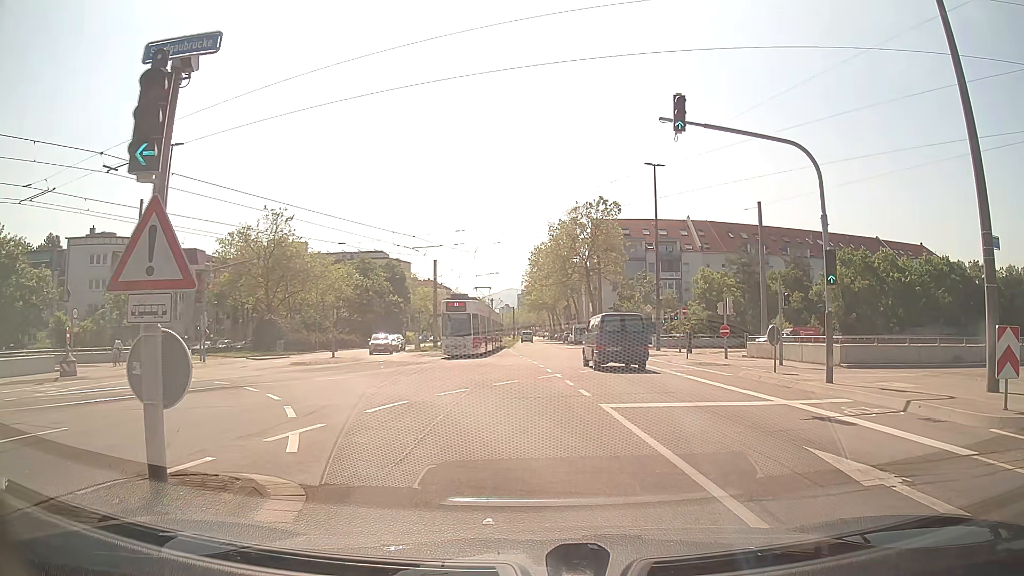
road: tertiary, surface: asphalt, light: Day
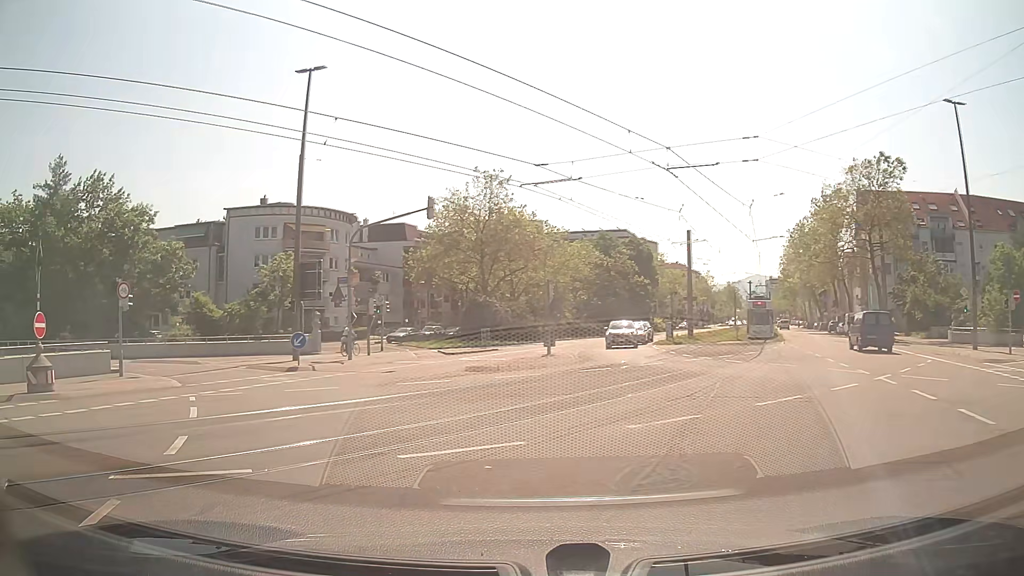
(-2.0, +13.9) m; -21°
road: tertiary_link
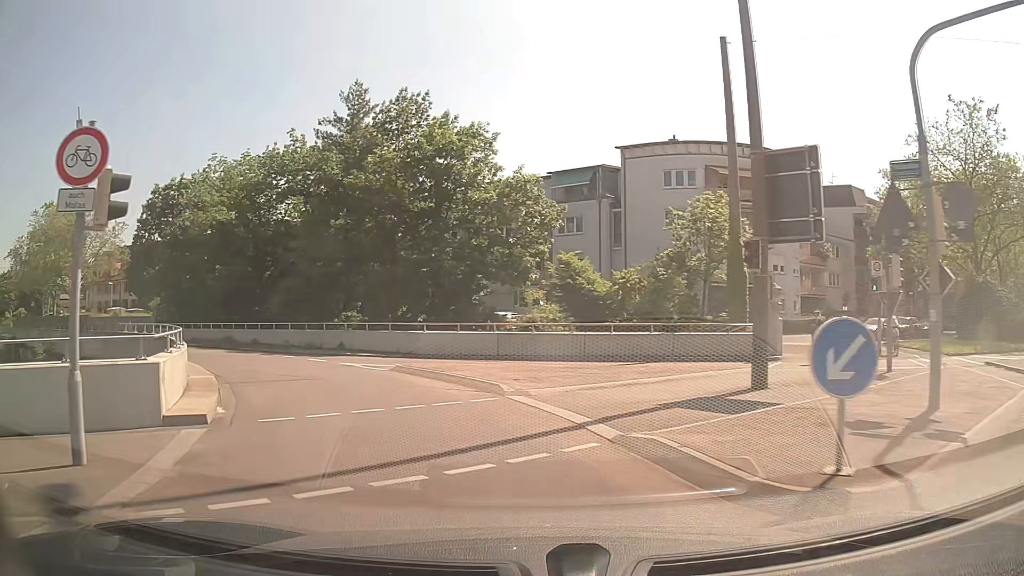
(-6.5, +18.1) m; -36°
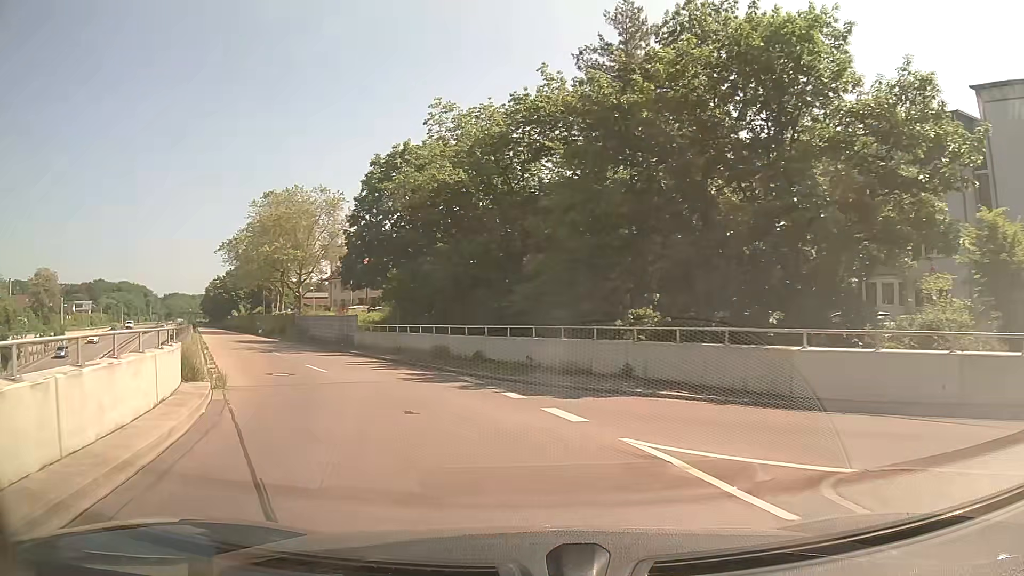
(-3.0, +13.4) m; -24°
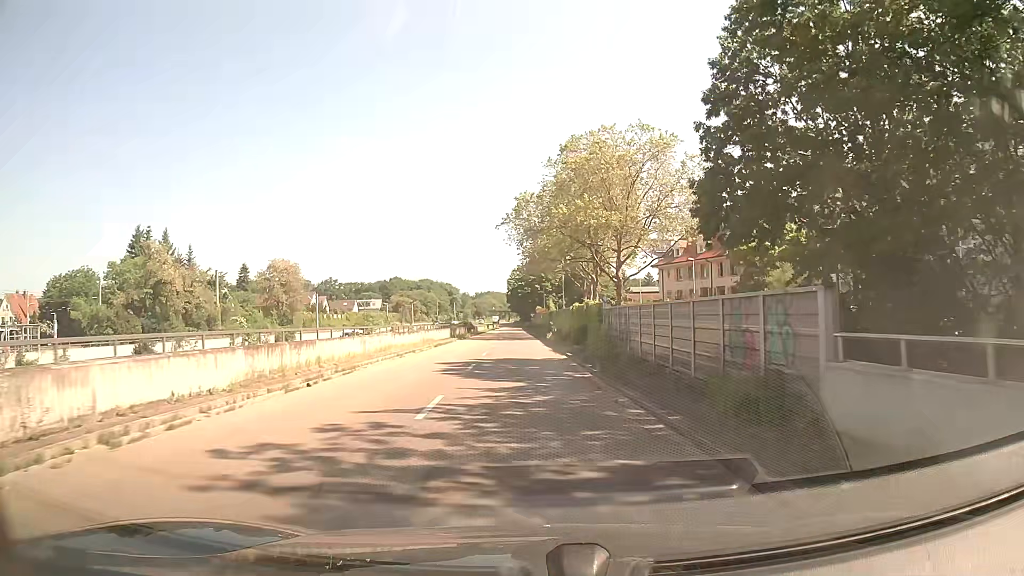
(-7.9, +26.2) m; -28°
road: trunk_link
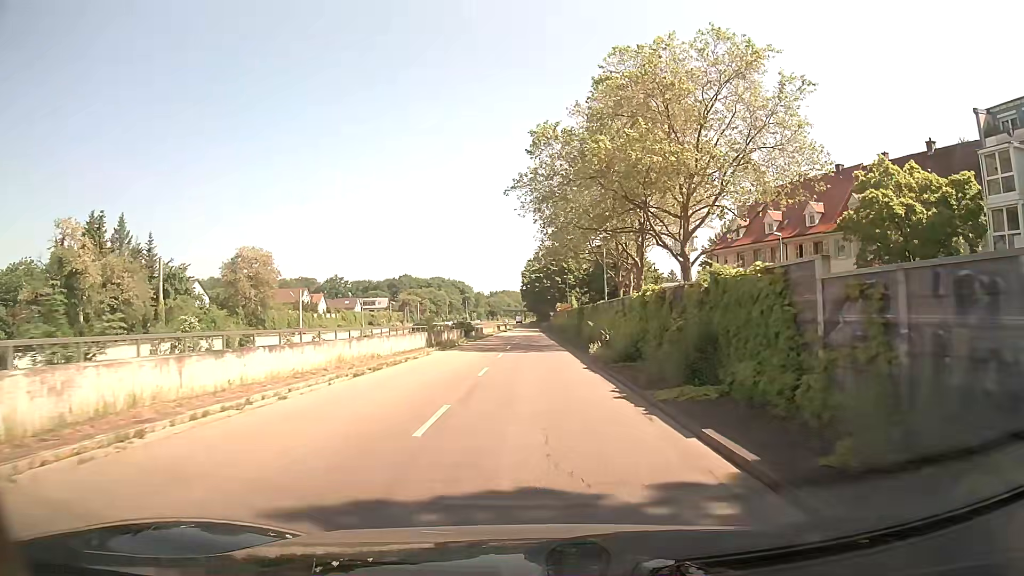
(-0.3, +19.7) m; -1°
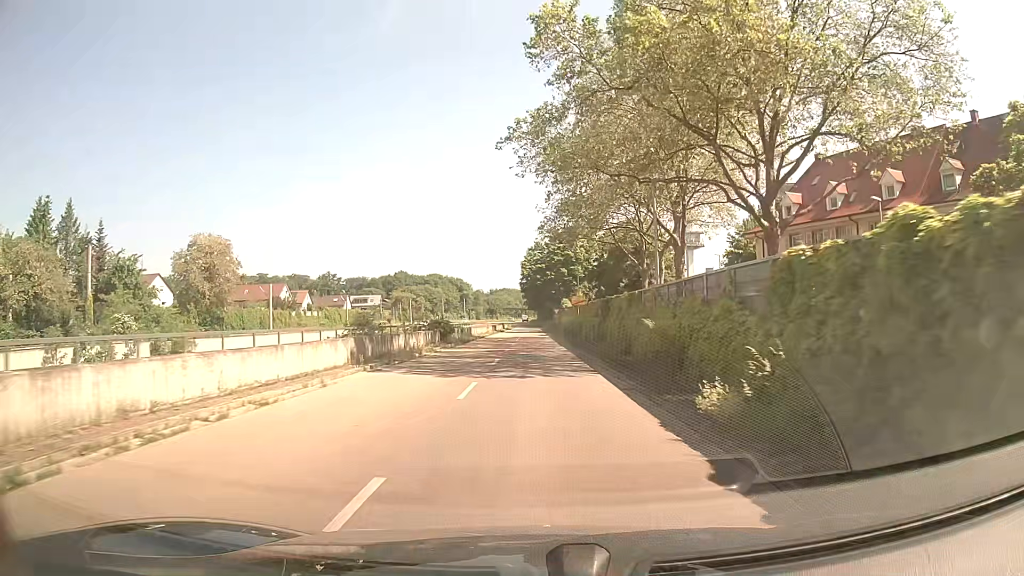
(-0.1, +14.4) m; -1°
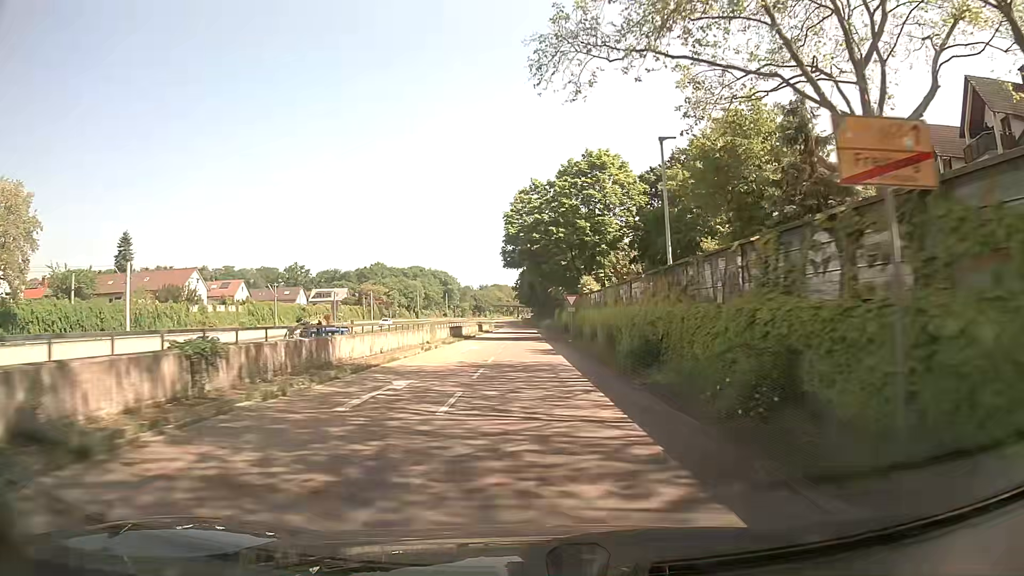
(+0.2, +38.7) m; 0°
(0, +10) (0, +20) (0, +30) (0, +40) (0, +50) (0, +60) (0, +70) (0, +80) (0, +90) (-1, +100) m
